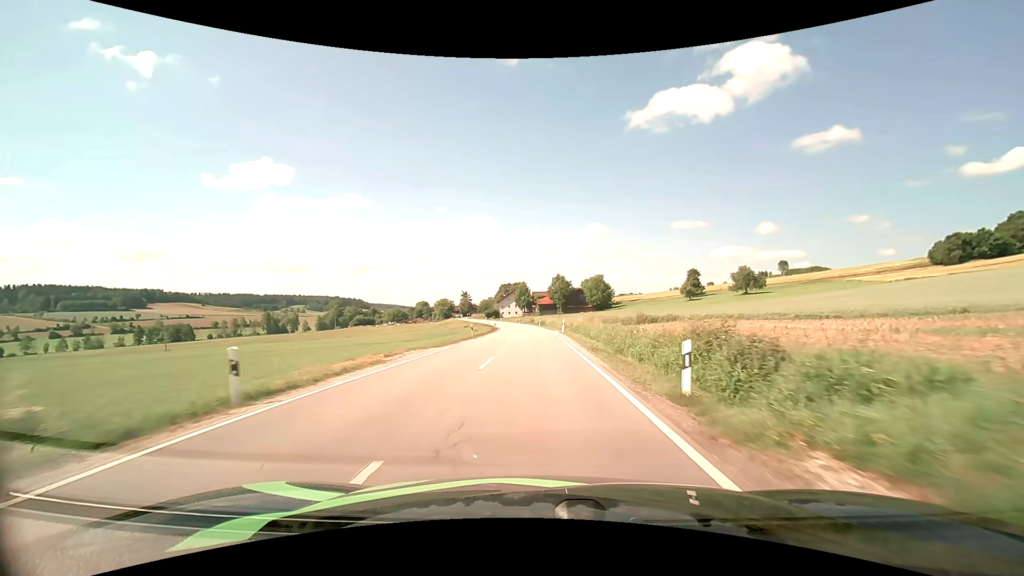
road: secondary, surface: asphalt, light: Day
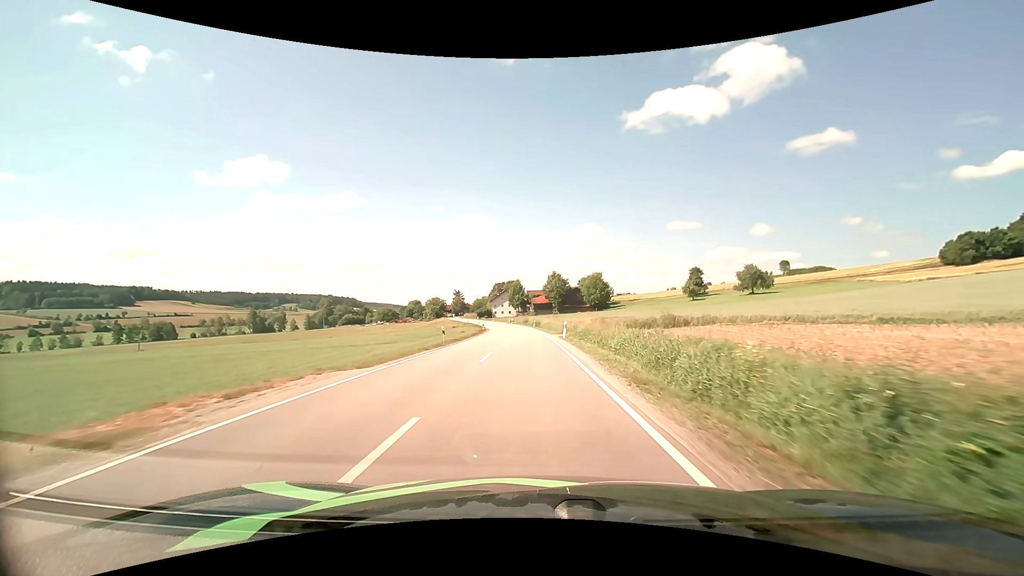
(+0.1, +10.0) m; +1°
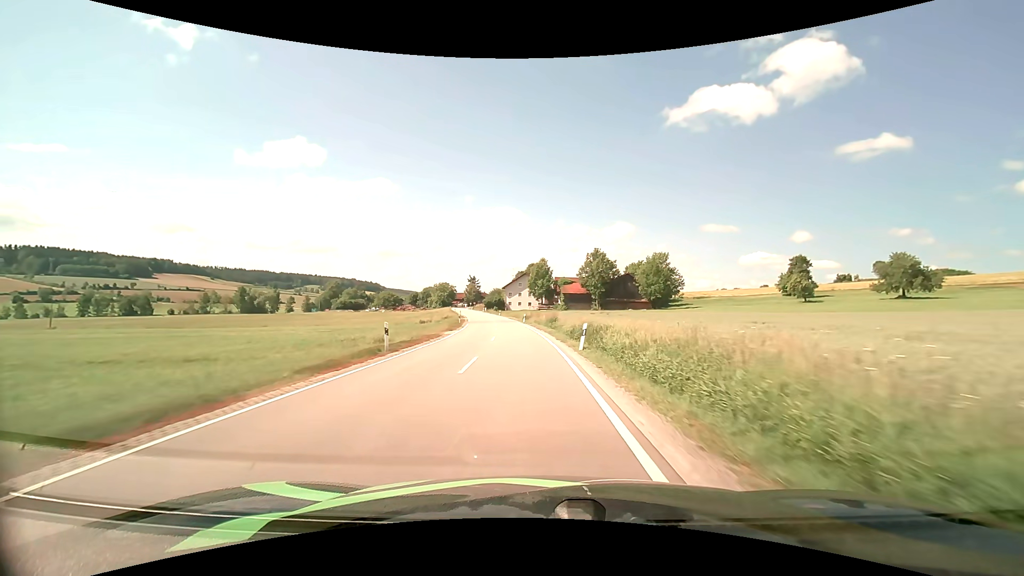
(-1.2, +52.1) m; -3°
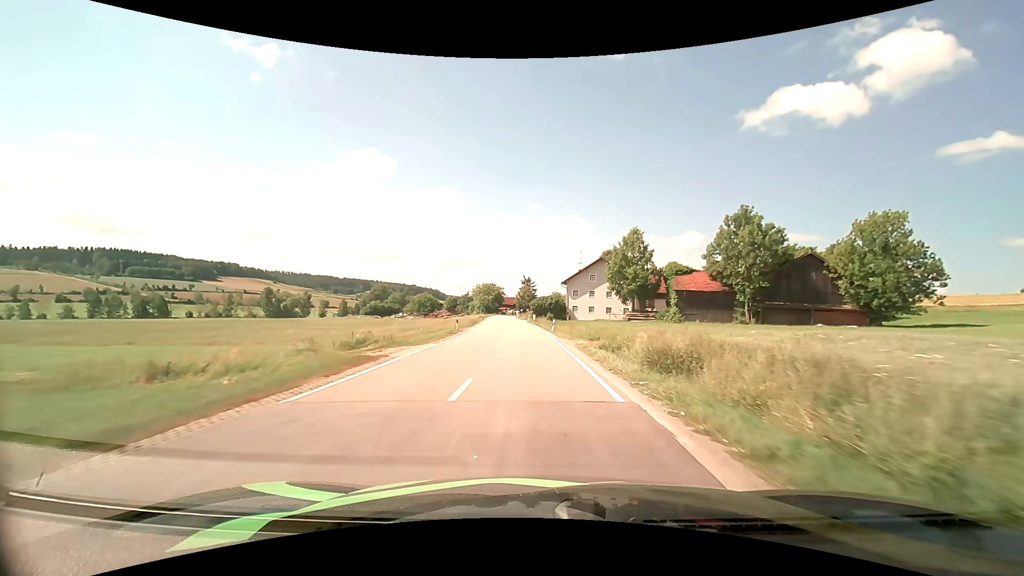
(-3.3, +53.1) m; -7°
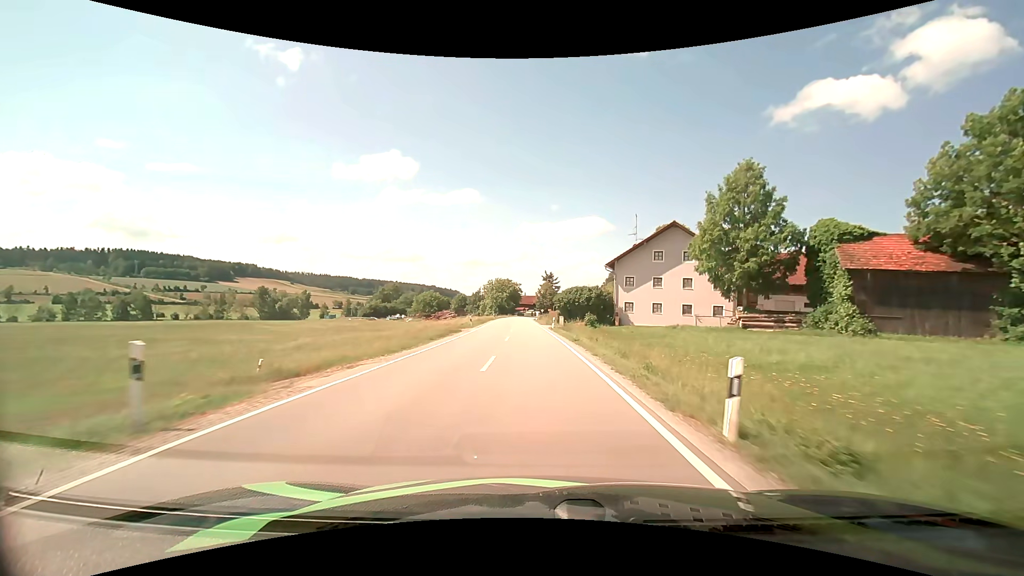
(-0.8, +31.1) m; -3°
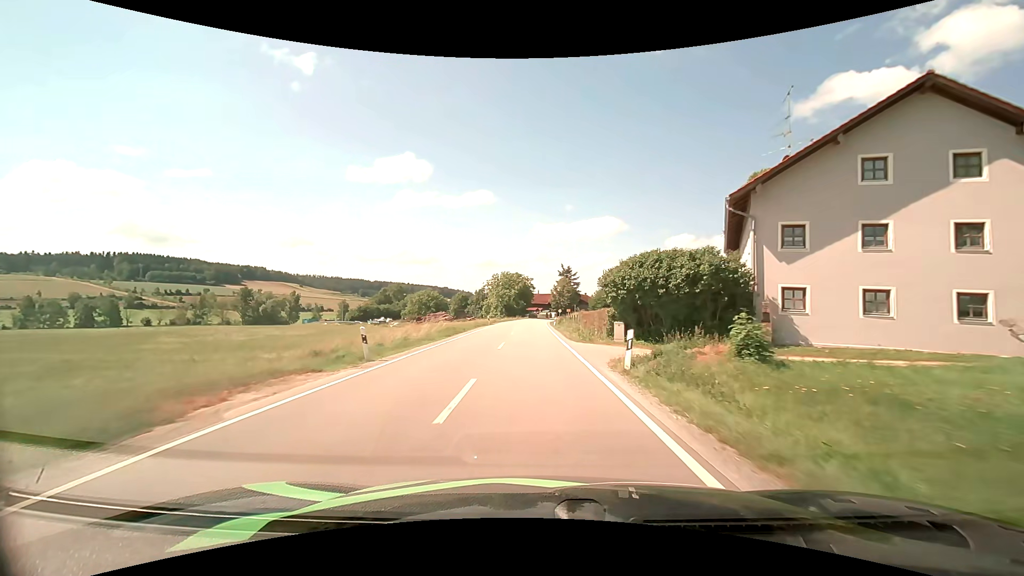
(-0.4, +29.3) m; -1°
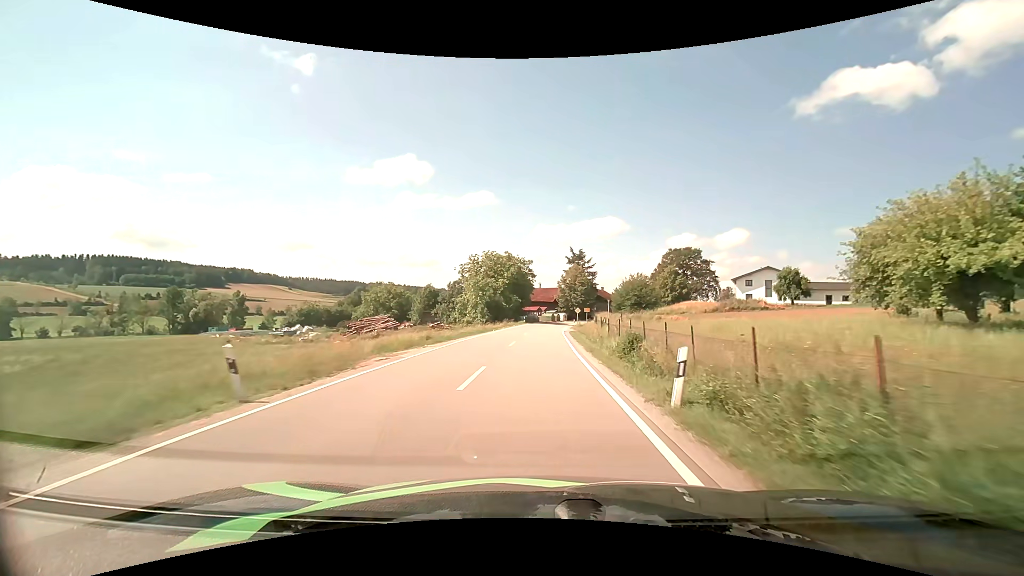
(-0.6, +45.5) m; 0°
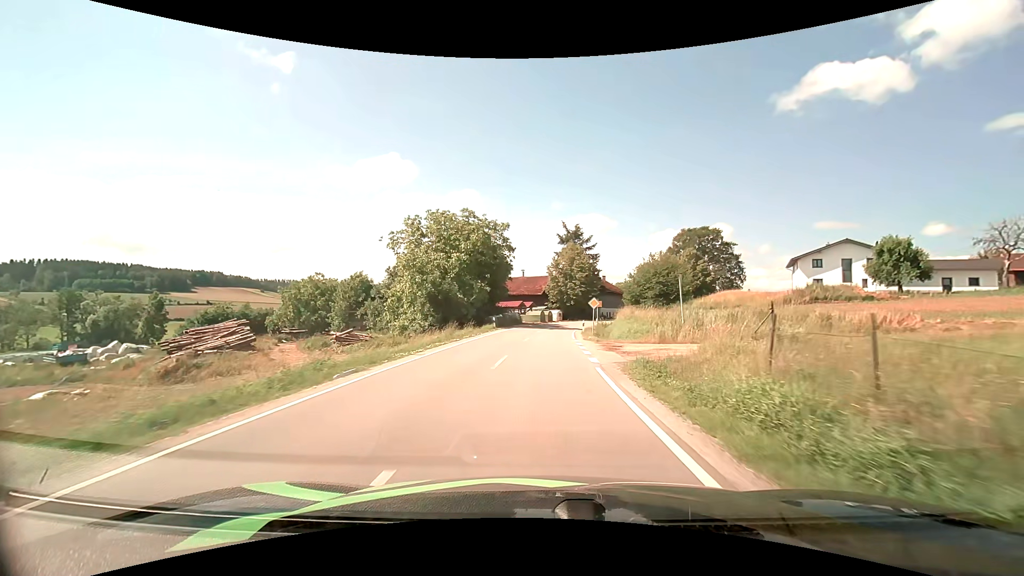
(+0.3, +32.2) m; +2°
(0, +10) (0, +20) (+1, +30) (+1, +40) (+3, +50) (+4, +60) (+7, +69) (+10, +79) (+14, +88) (+18, +97) m
